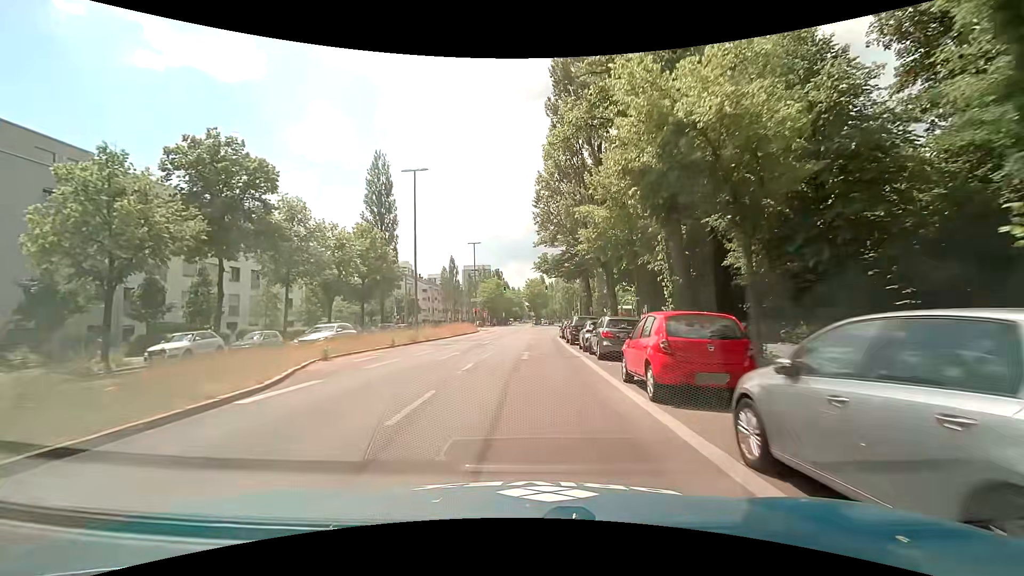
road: secondary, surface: asphalt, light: Day
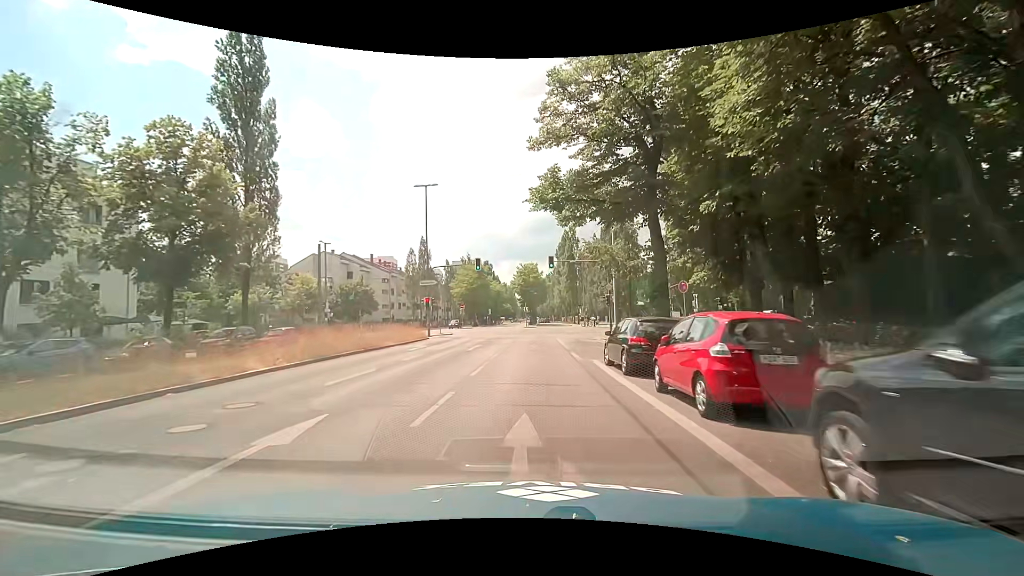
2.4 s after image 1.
(+0.4, +29.2) m; +1°
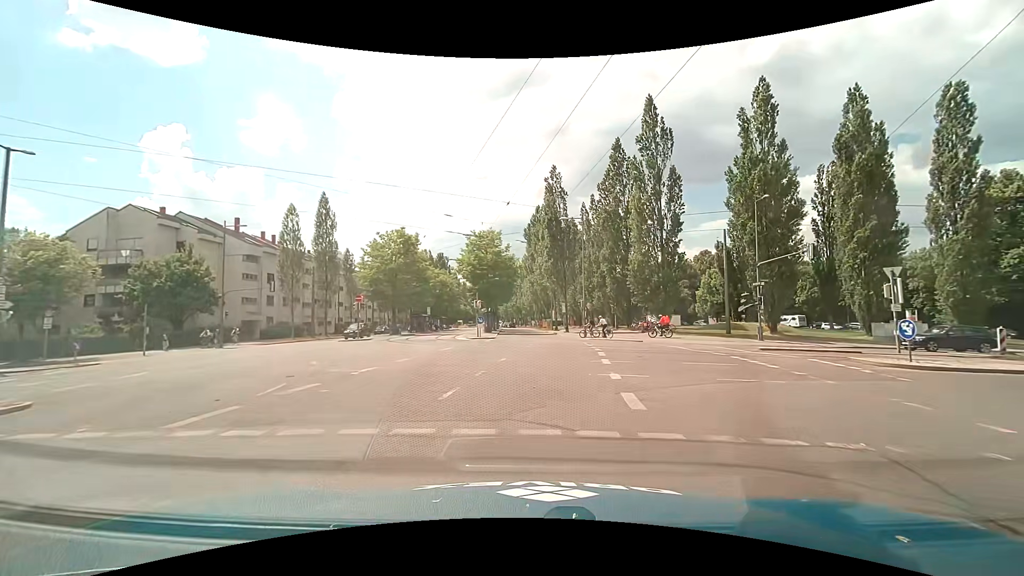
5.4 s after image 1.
(+0.9, +36.2) m; +4°
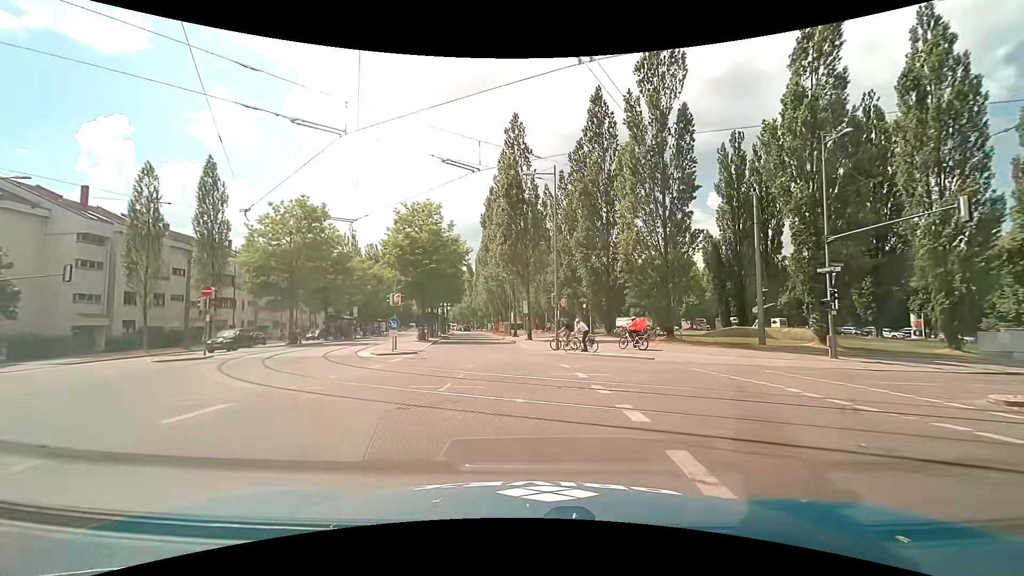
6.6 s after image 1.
(+0.8, +14.3) m; +6°
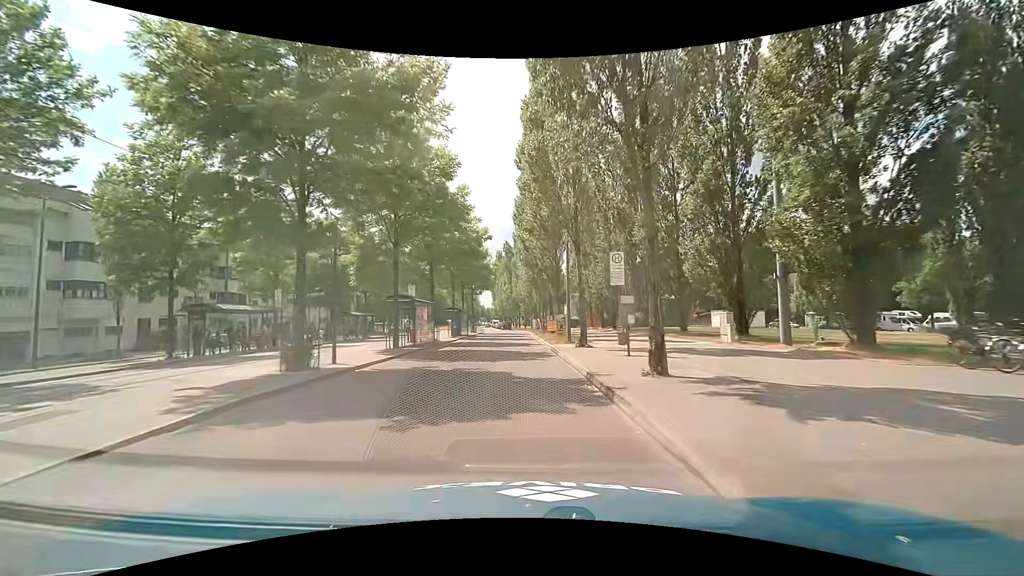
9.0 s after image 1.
(-1.8, +28.9) m; -6°
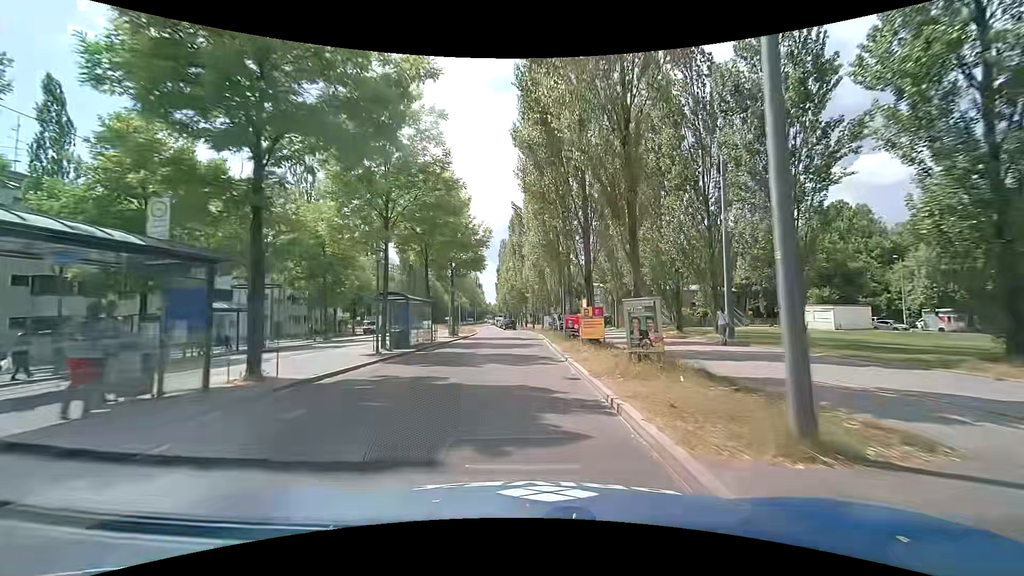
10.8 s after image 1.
(-0.3, +22.4) m; -1°
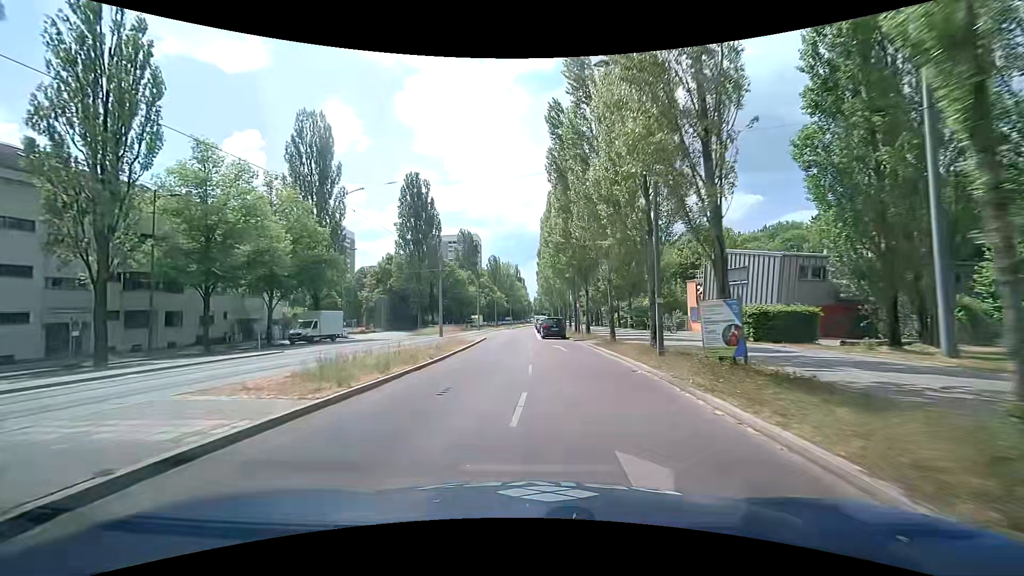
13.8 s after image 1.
(-1.7, +38.3) m; -7°
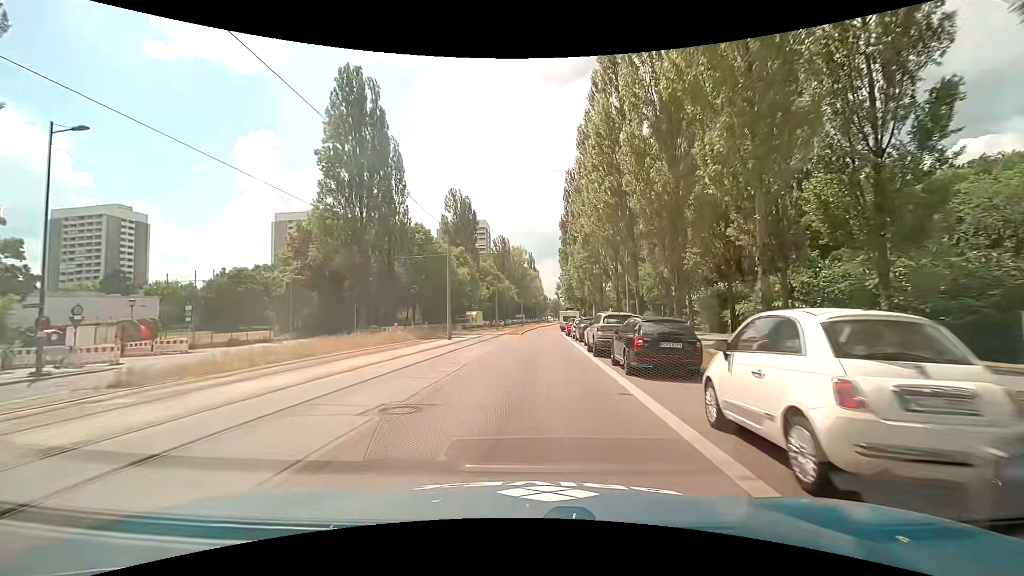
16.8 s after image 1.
(-0.5, +38.2) m; -1°
